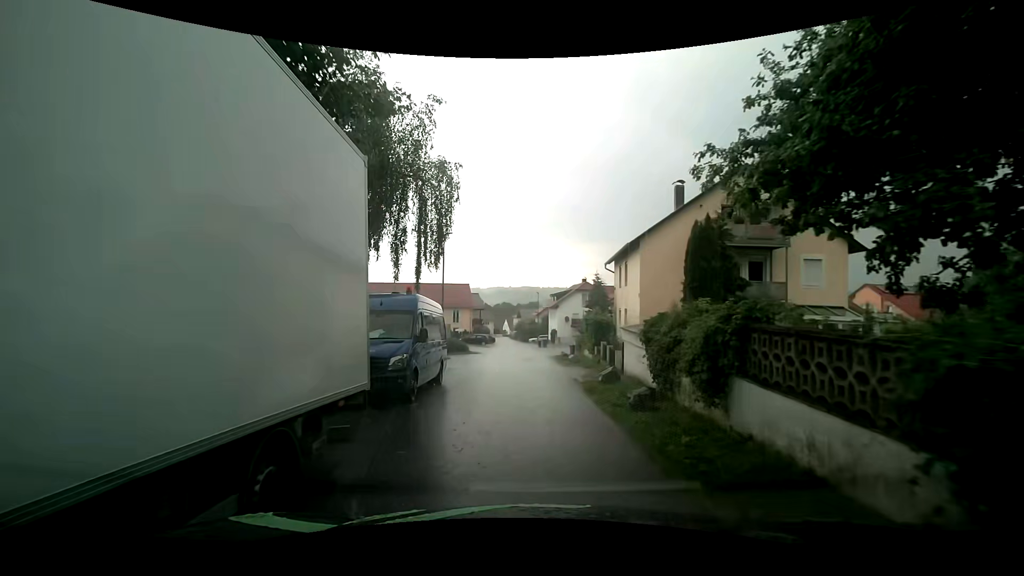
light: Day
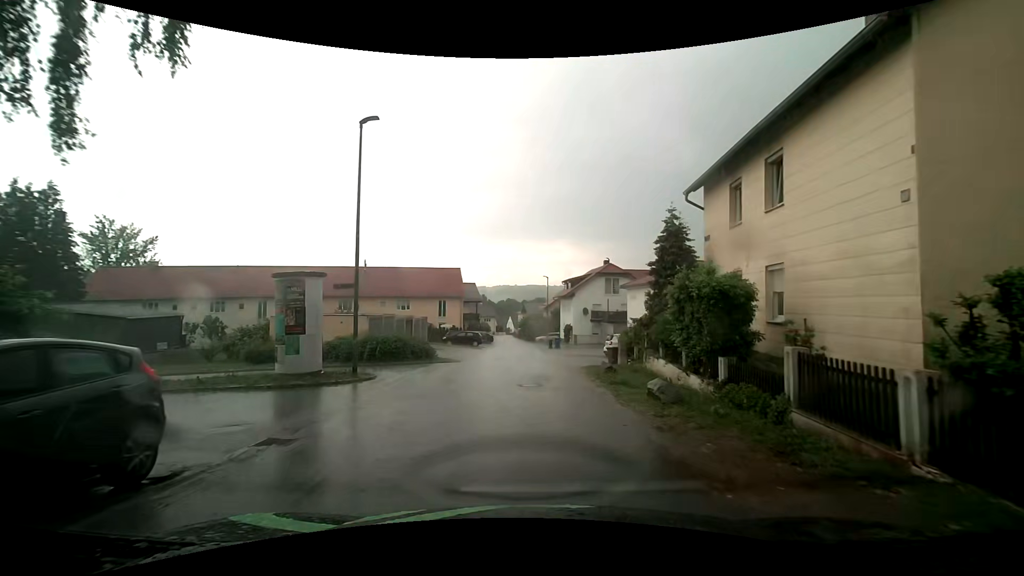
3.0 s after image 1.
(+0.1, +17.3) m; +1°
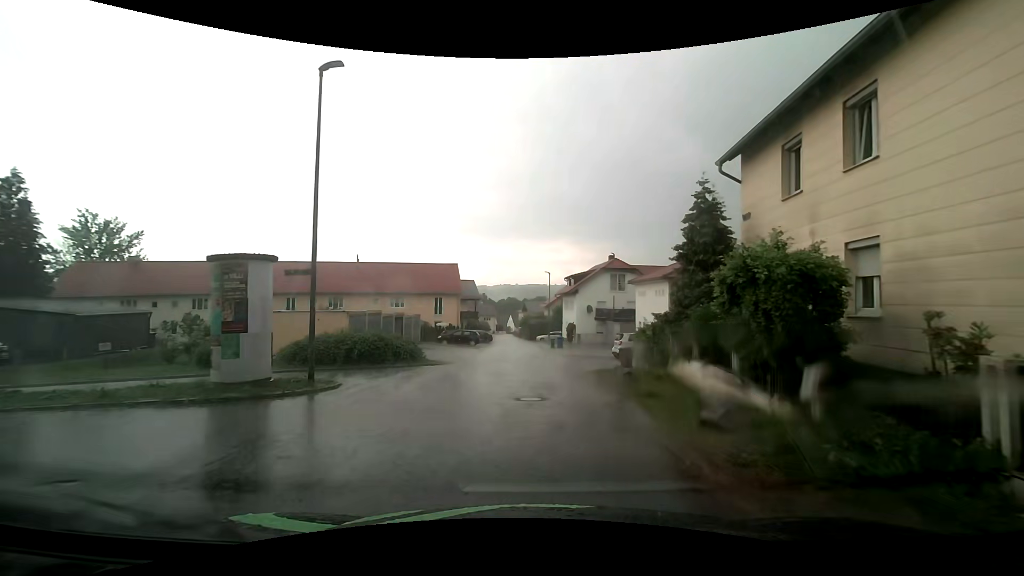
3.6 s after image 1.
(0.0, +3.1) m; -2°
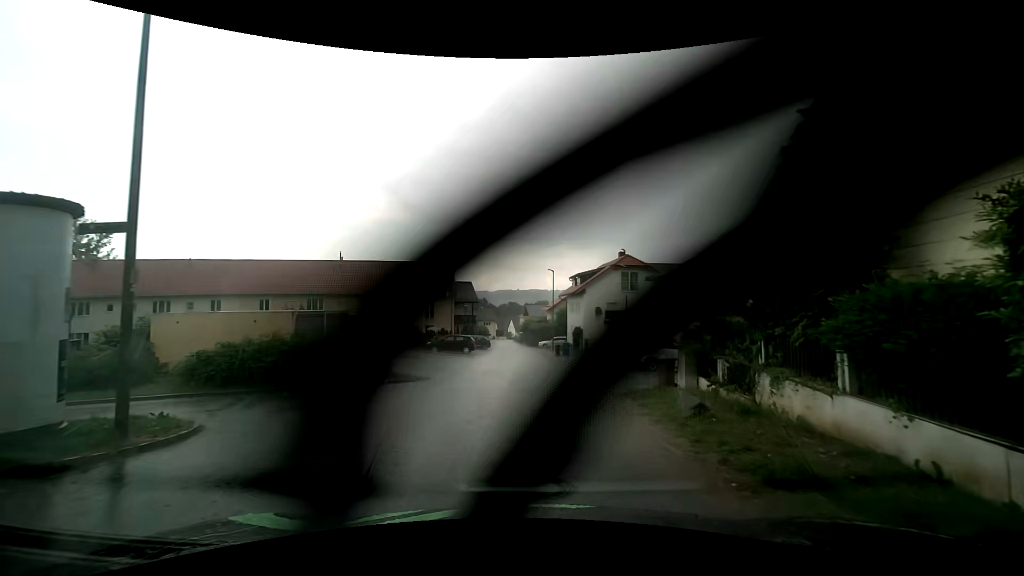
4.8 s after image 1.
(+0.1, +5.8) m; +2°
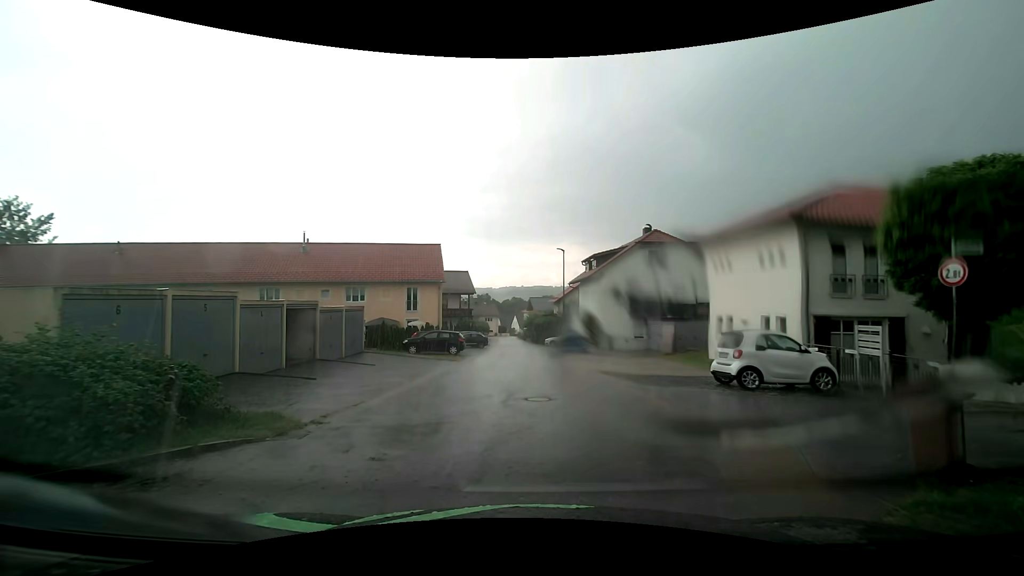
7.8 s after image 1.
(-0.1, +9.4) m; -1°
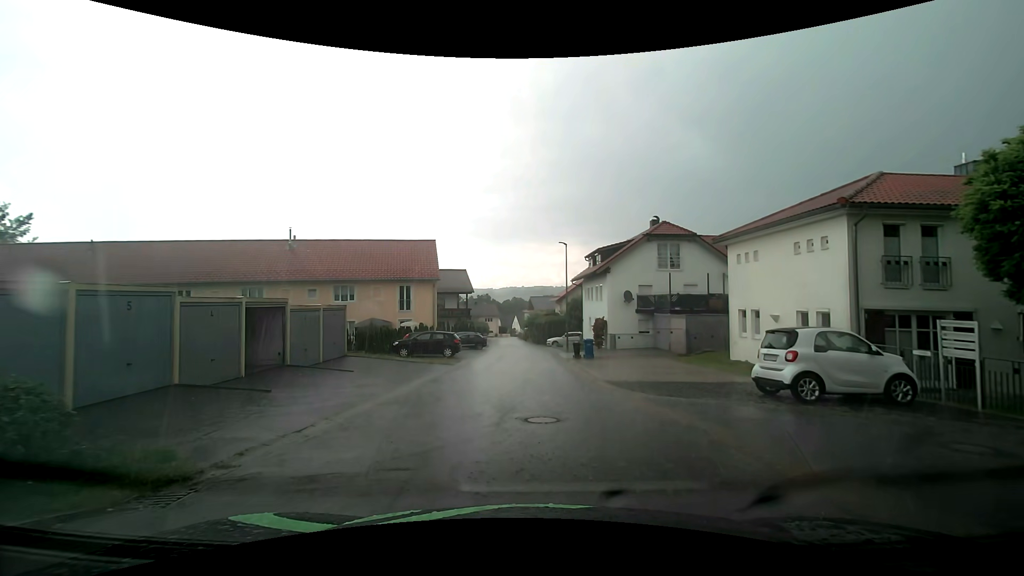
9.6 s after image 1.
(0.0, +2.6) m; -1°
